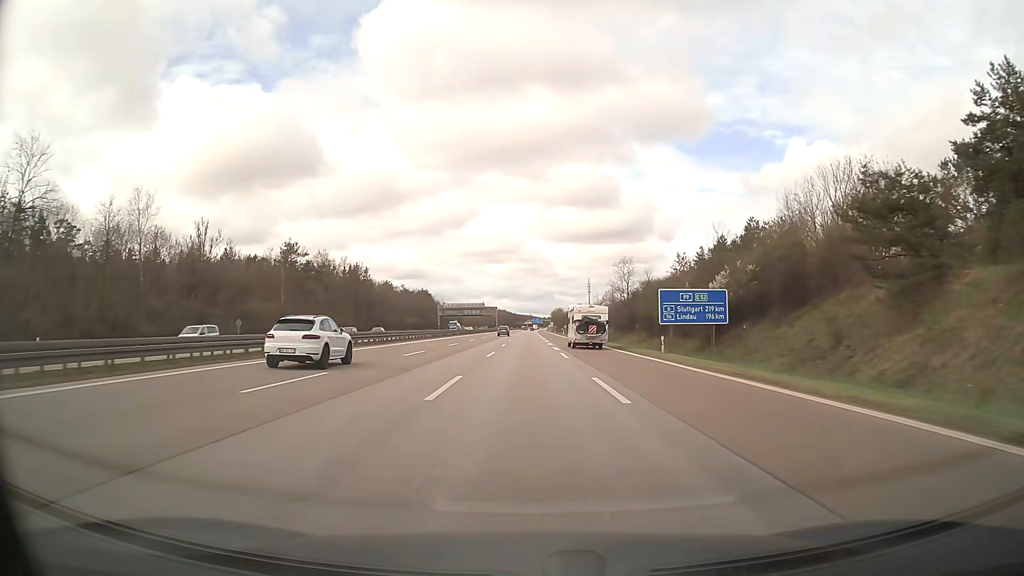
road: motorway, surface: asphalt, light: Day
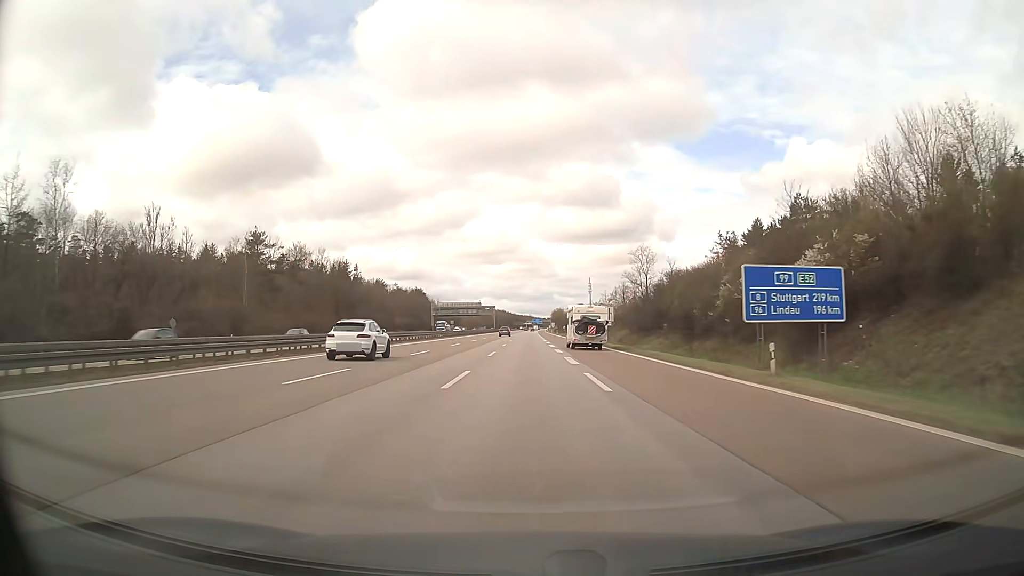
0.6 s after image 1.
(0.0, +15.8) m; 0°
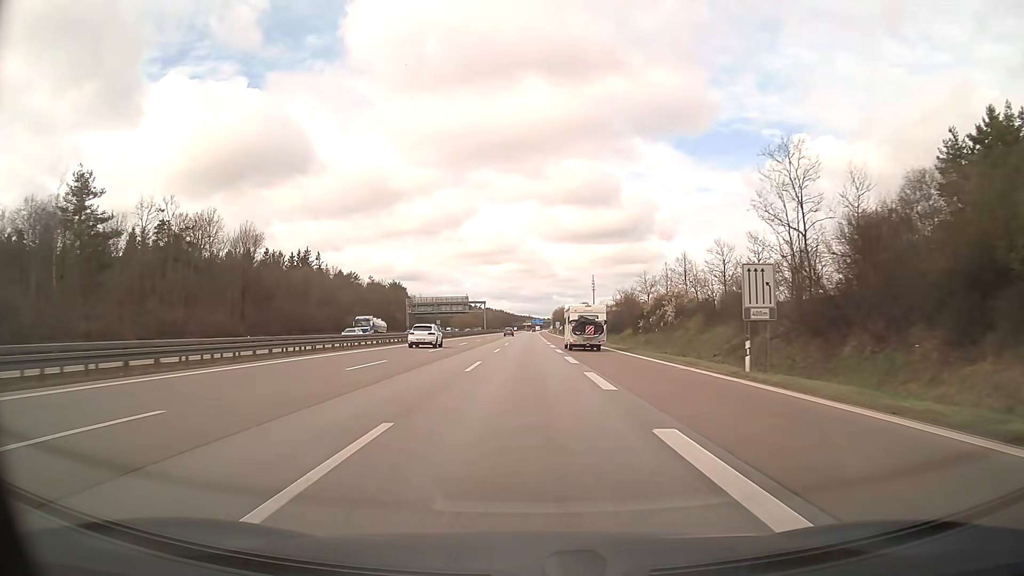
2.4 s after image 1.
(+0.1, +47.4) m; 0°
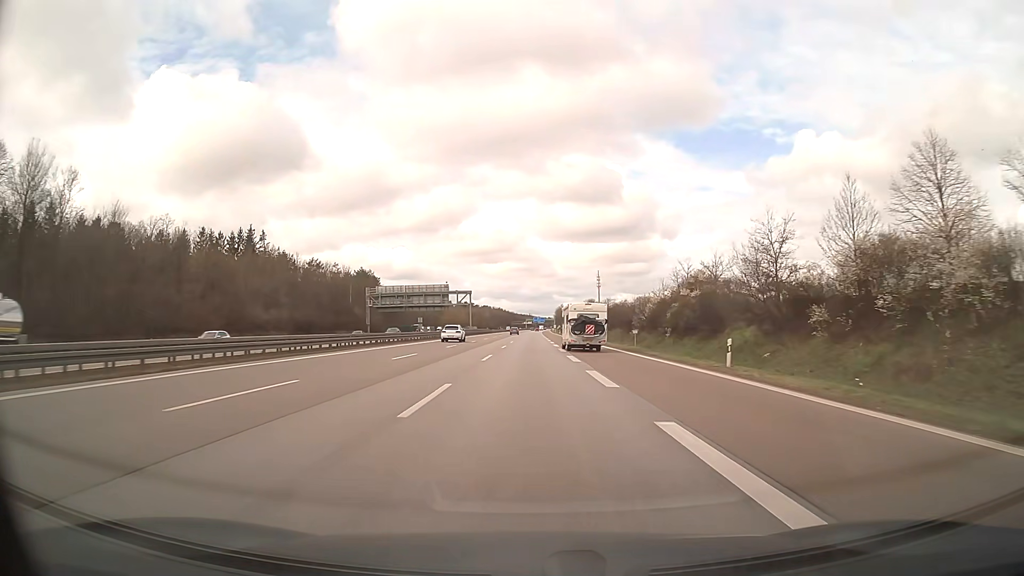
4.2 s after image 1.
(0.0, +47.4) m; 0°
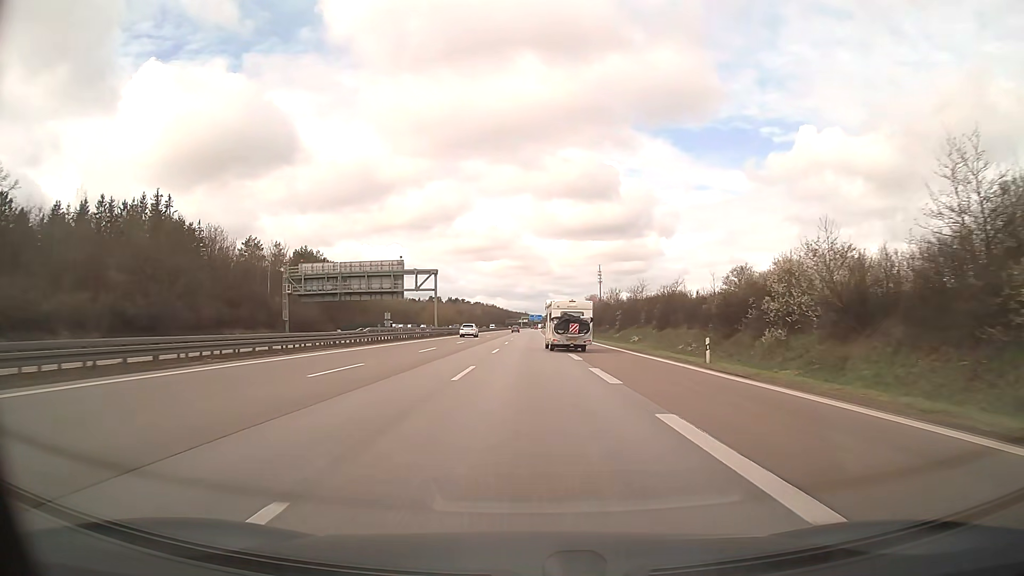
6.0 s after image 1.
(+0.1, +47.4) m; 0°
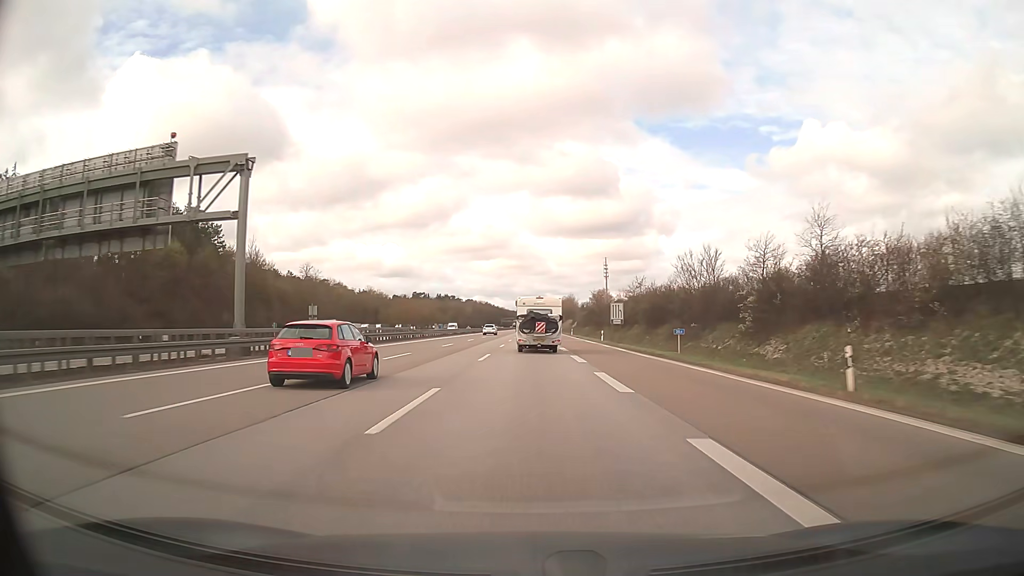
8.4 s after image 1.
(+0.1, +62.7) m; 0°
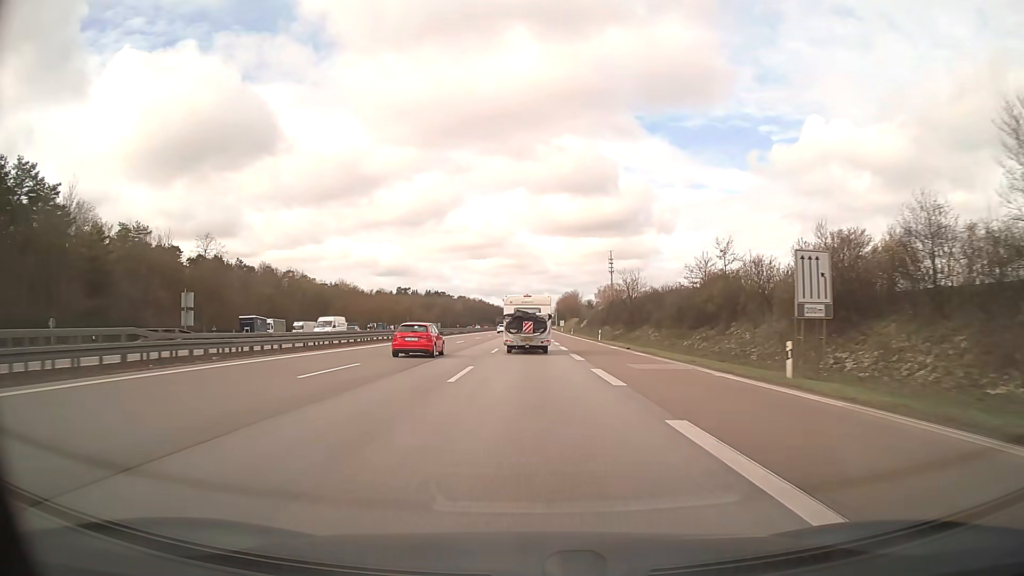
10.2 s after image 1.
(0.0, +46.4) m; 0°
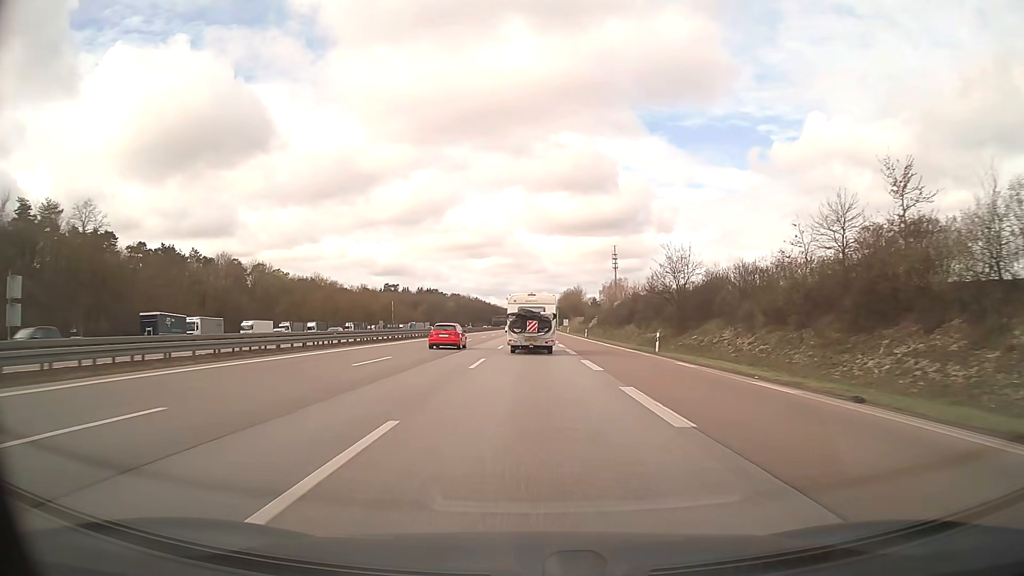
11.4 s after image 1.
(+0.2, +30.7) m; 0°
(0, +10) (0, +20) (0, +30) (0, +40) (0, +50) (0, +60) (+1, +70) (+1, +80) (+1, +90) (+1, +100) m
